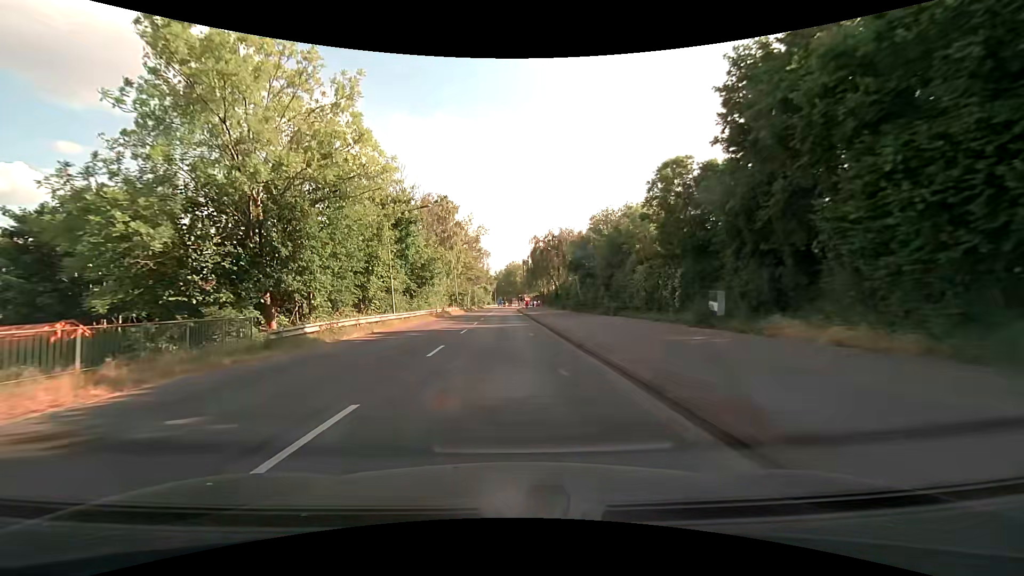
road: tertiary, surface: asphalt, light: Day
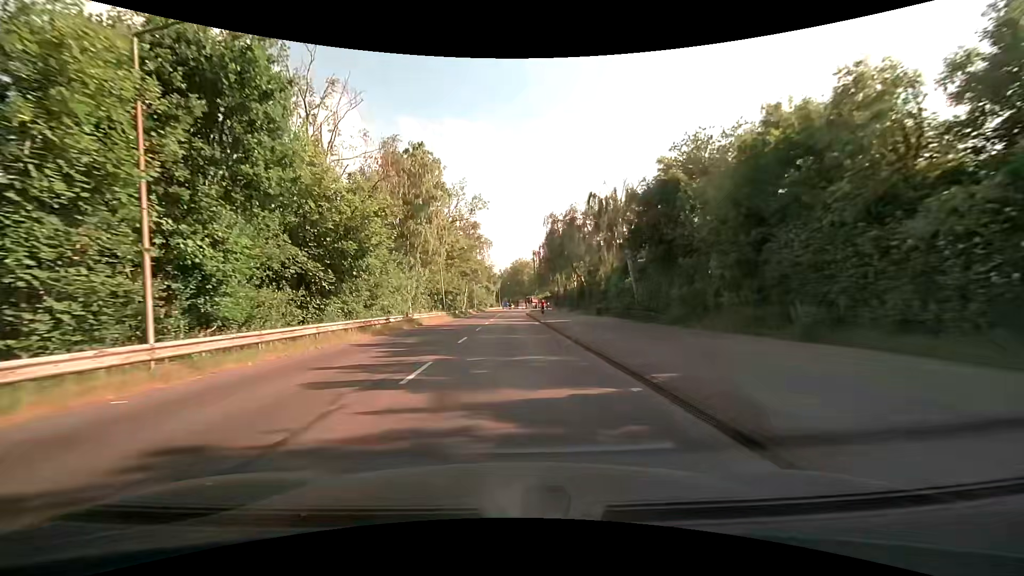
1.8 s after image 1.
(-0.2, +22.7) m; -1°
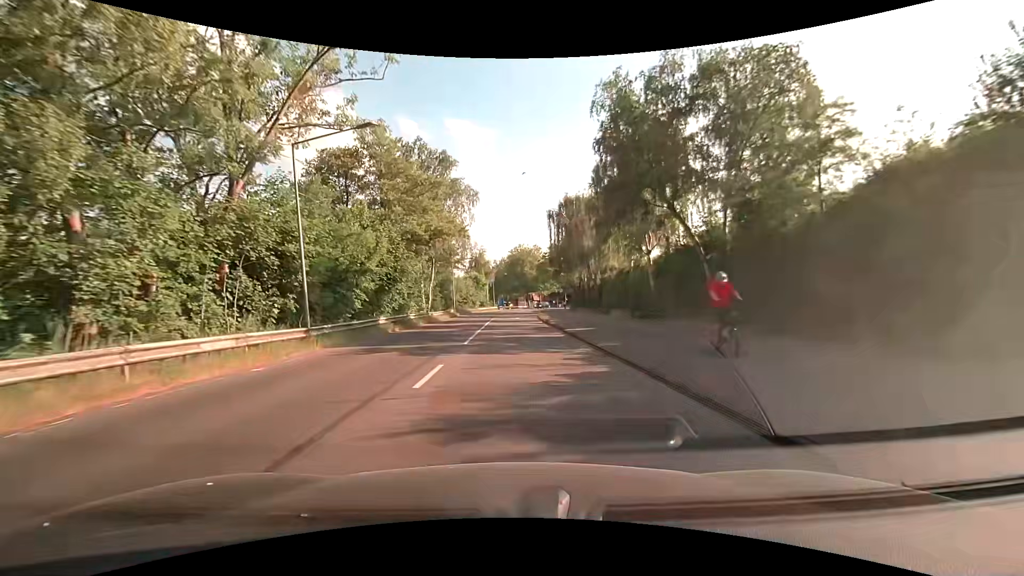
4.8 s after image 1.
(0.0, +37.1) m; +1°
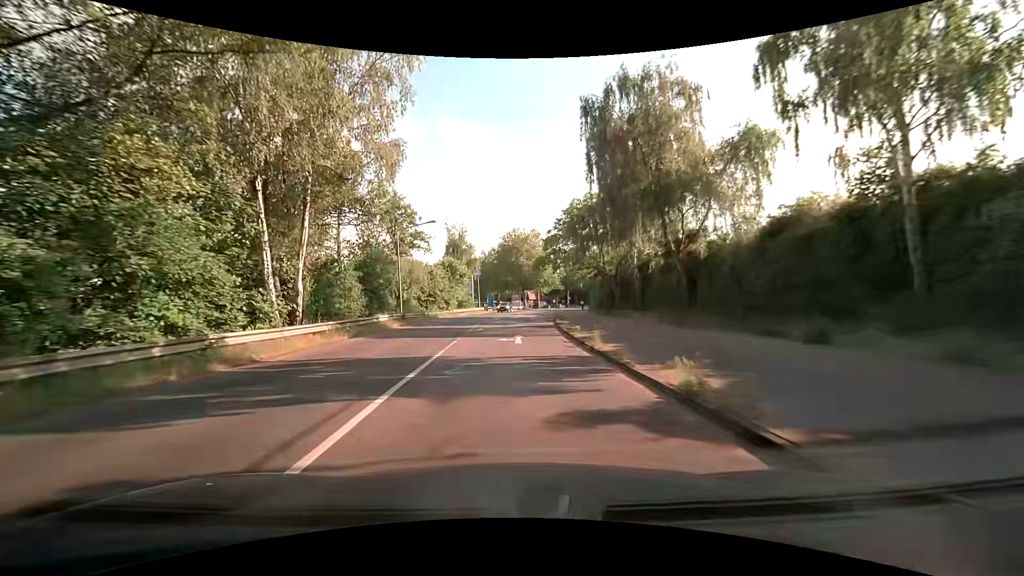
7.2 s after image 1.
(0.0, +29.1) m; 0°
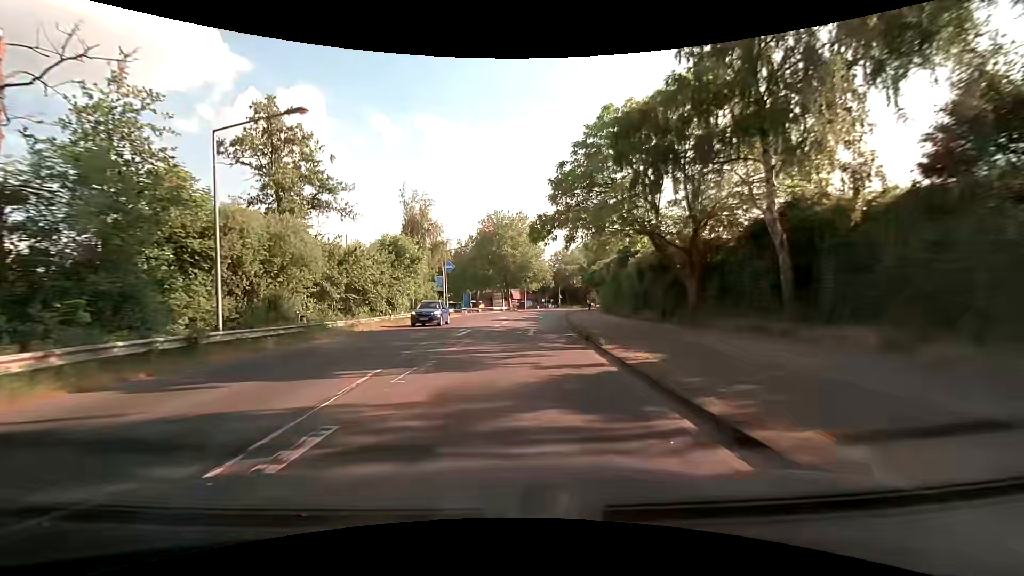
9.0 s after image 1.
(+0.4, +21.5) m; +2°
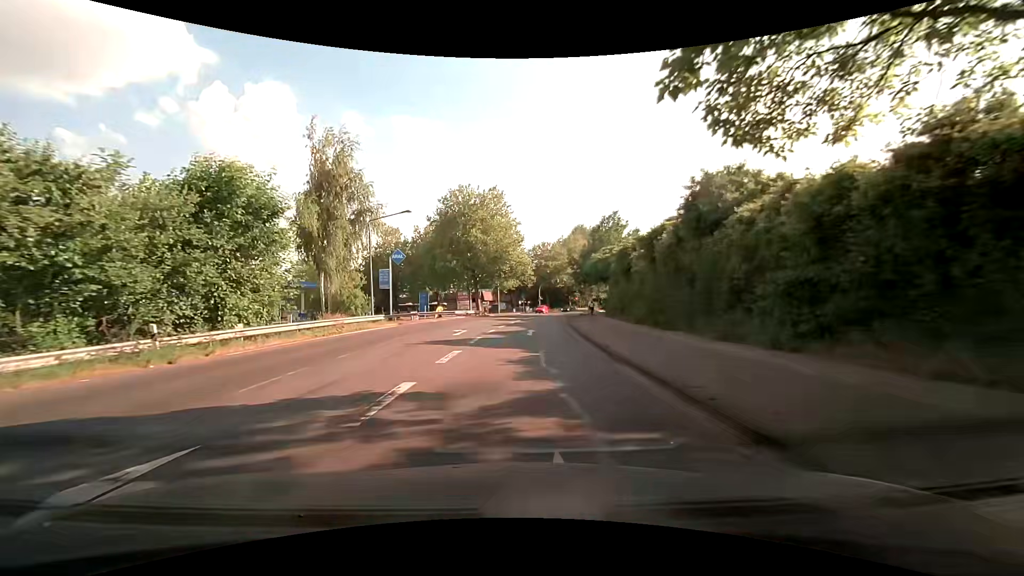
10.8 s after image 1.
(+0.5, +20.8) m; +2°
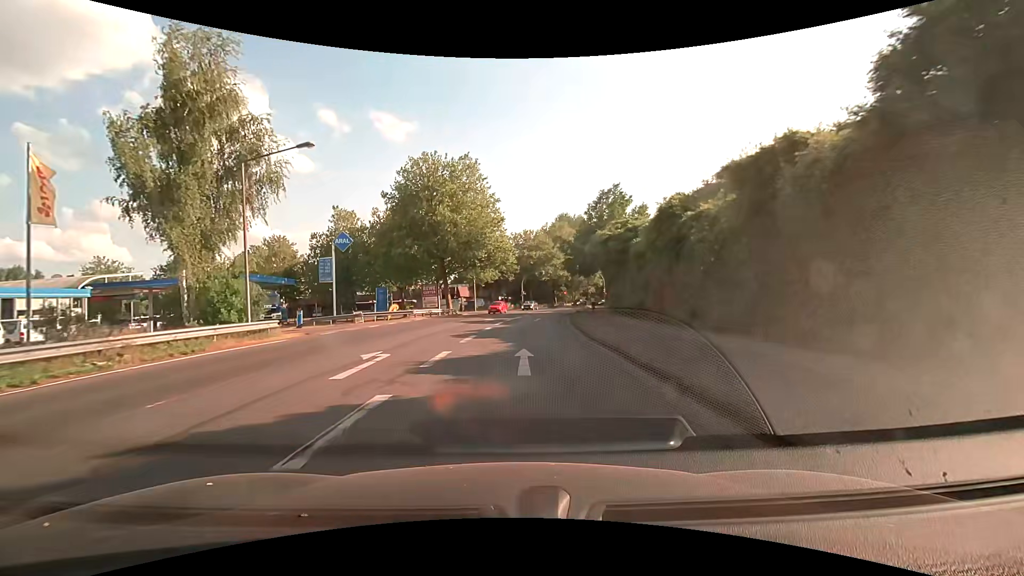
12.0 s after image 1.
(+0.4, +13.4) m; +3°
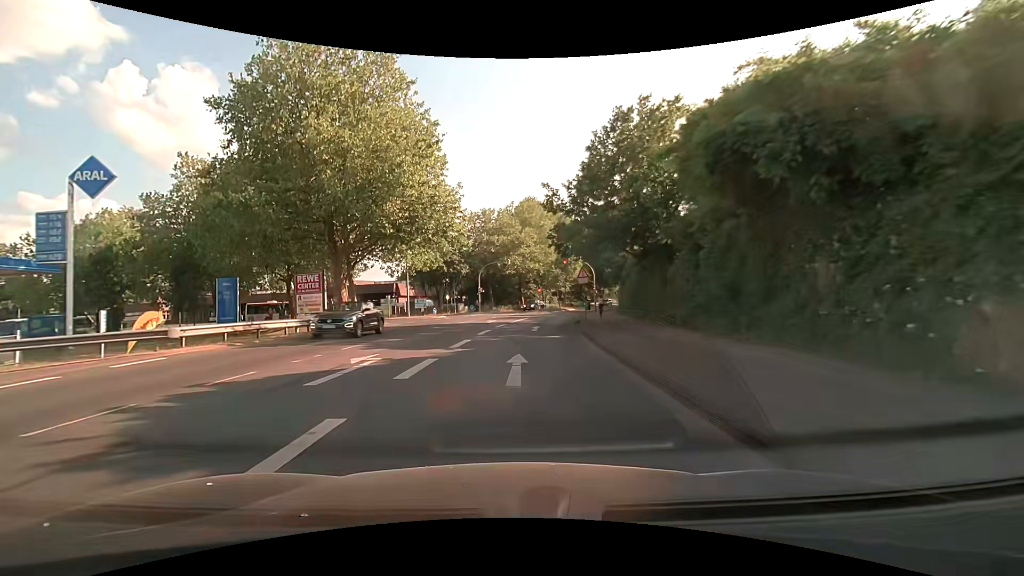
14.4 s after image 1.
(+1.1, +24.9) m; +5°
